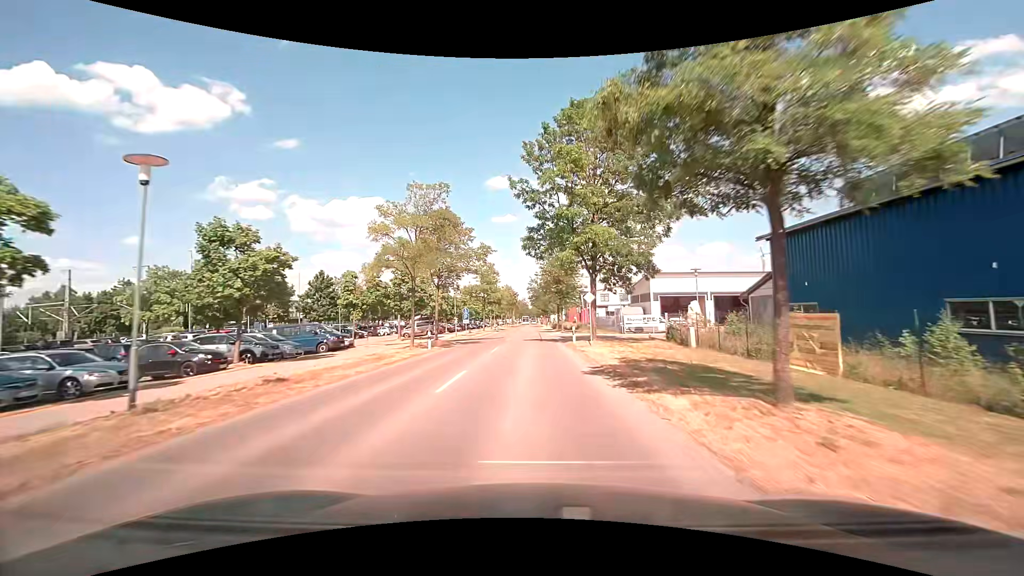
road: tertiary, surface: asphalt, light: Day
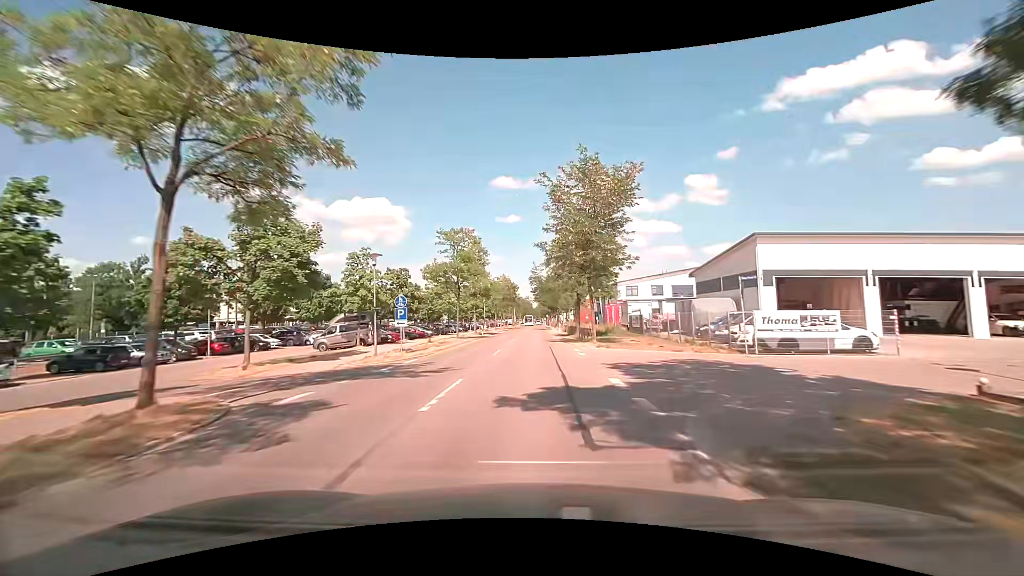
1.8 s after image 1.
(-0.1, +25.9) m; -1°
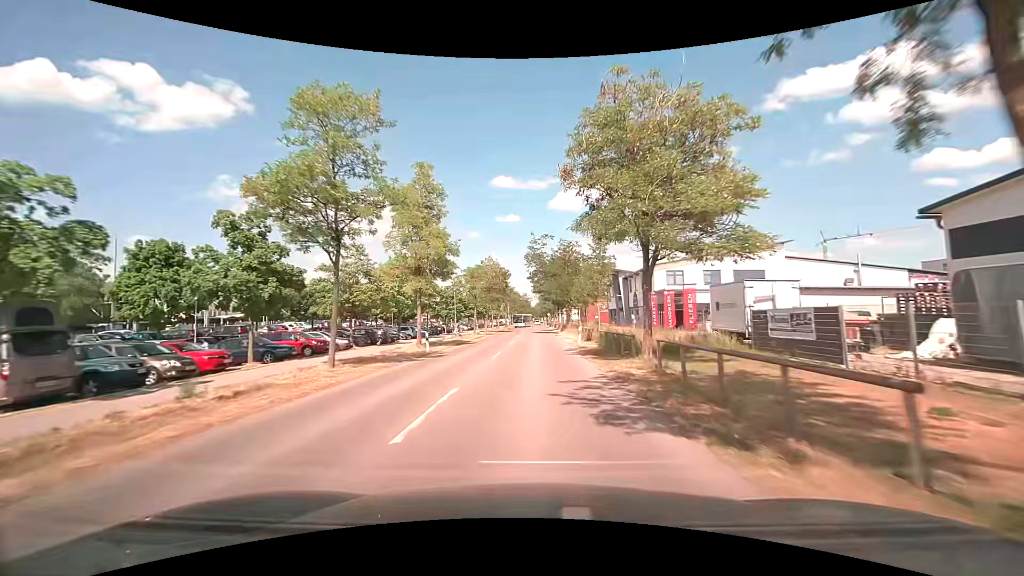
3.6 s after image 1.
(+0.2, +25.6) m; 0°
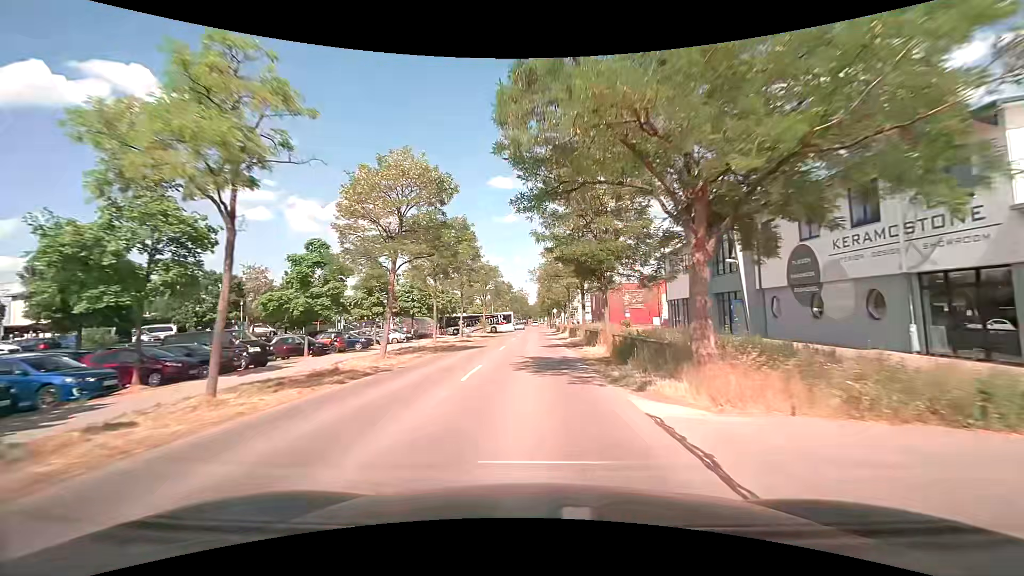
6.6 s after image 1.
(+0.3, +42.2) m; 0°
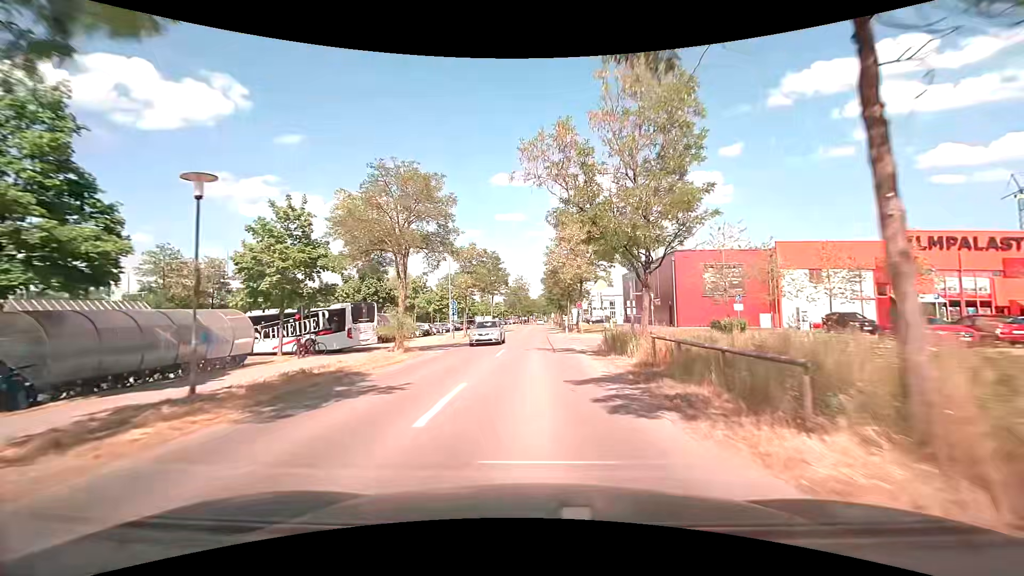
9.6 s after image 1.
(-0.2, +41.1) m; 0°
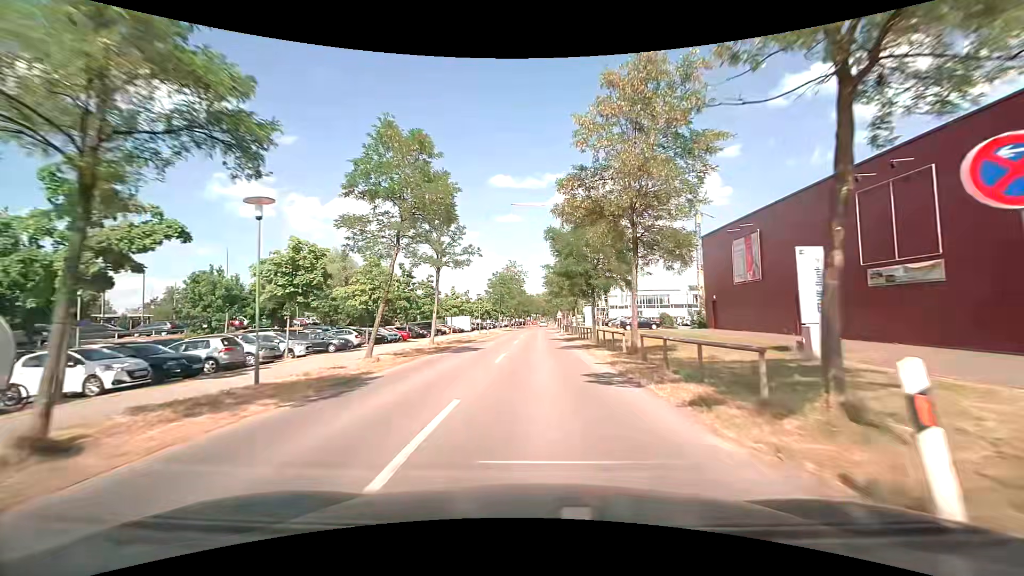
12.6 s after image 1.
(0.0, +38.0) m; 0°
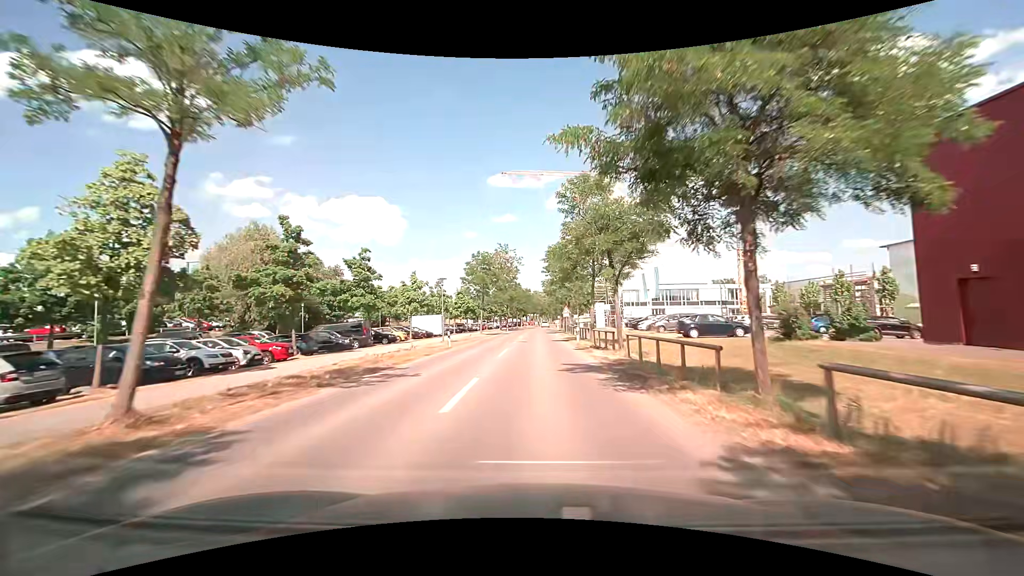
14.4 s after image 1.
(0.0, +22.7) m; 0°
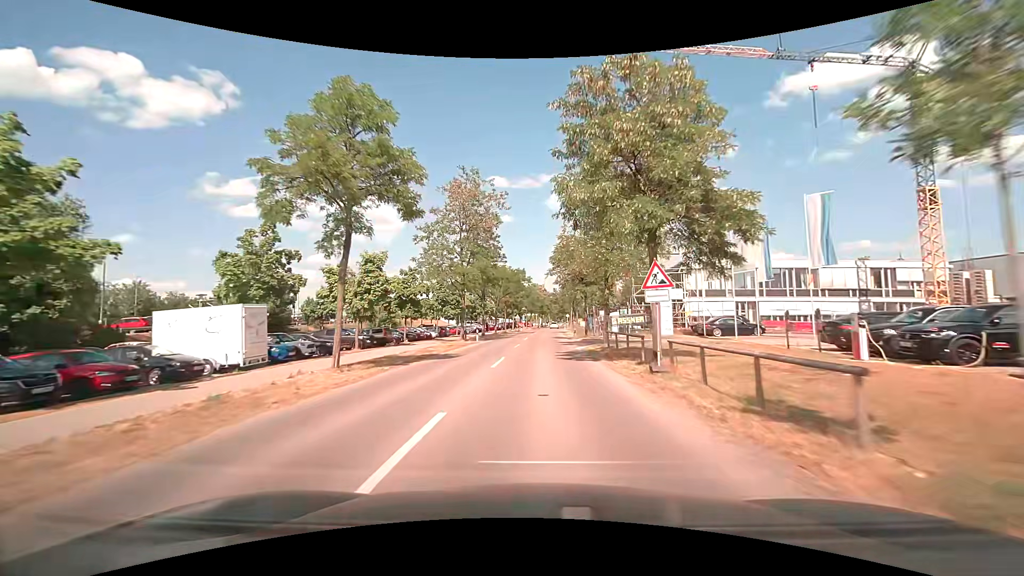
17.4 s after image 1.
(0.0, +40.3) m; 0°
(0, +10) (0, +20) (0, +30) (+1, +40) (+1, +50) (+1, +60) (+2, +70) (+2, +80) (+3, +90) (+3, +100) m
